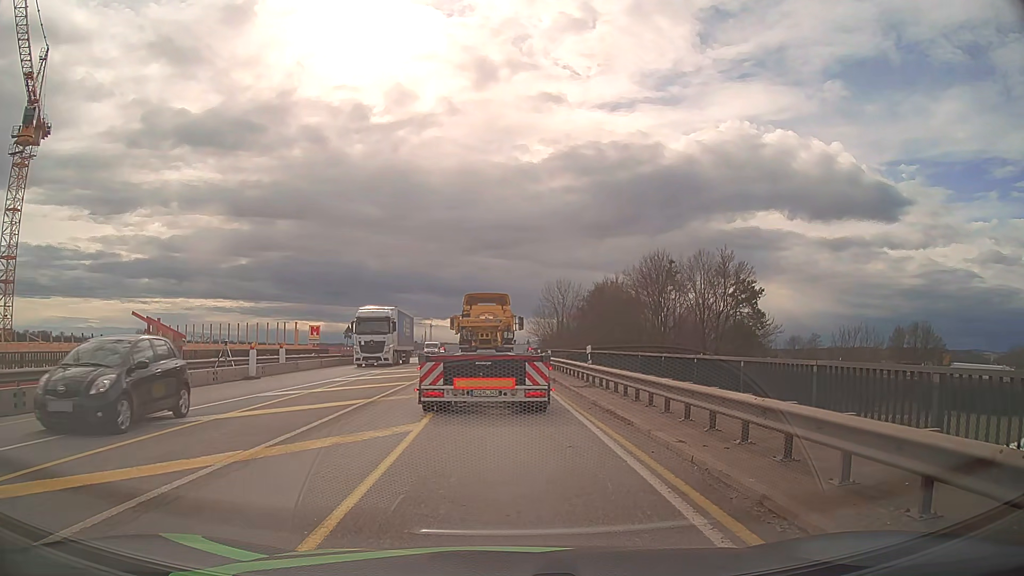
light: Day
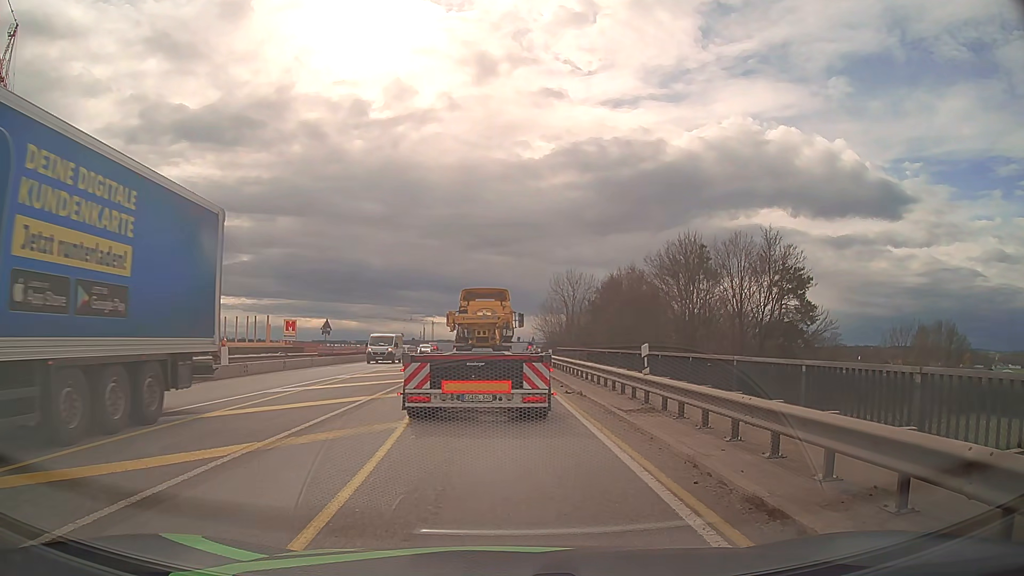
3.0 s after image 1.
(-0.3, +7.7) m; -2°
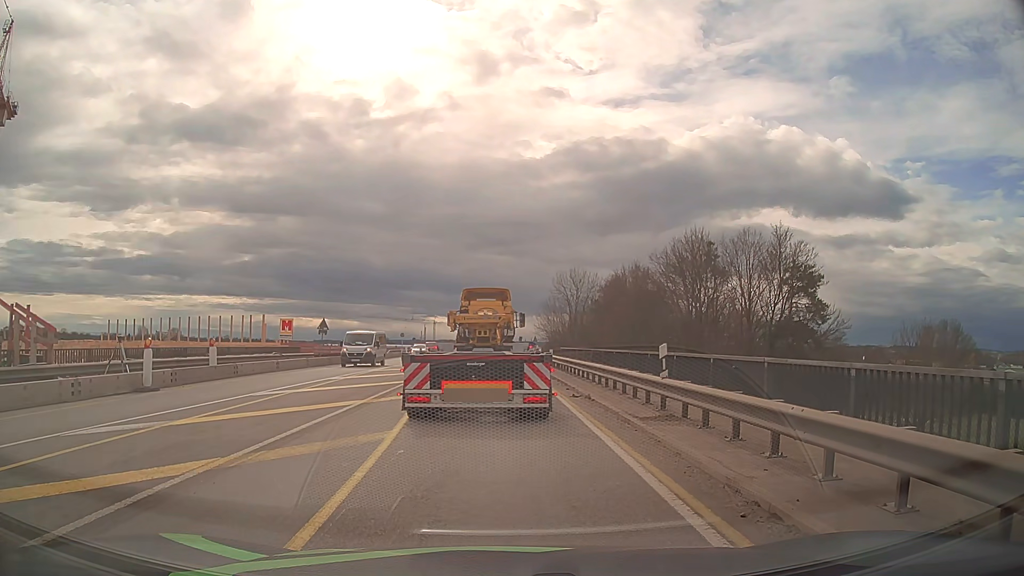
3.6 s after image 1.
(0.0, +1.3) m; -1°
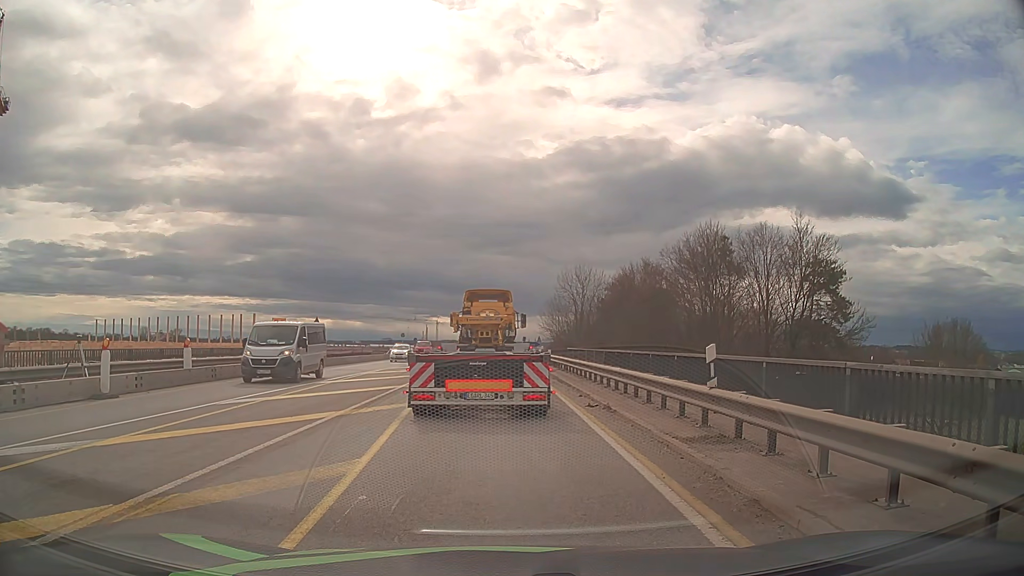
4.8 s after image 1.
(0.0, +2.5) m; 0°
(0, +10) (0, +20) (-1, +30) (-1, +40) (-1, +50) (-2, +60) (-2, +70) (-2, +80) (-3, +90) (-3, +100) m
